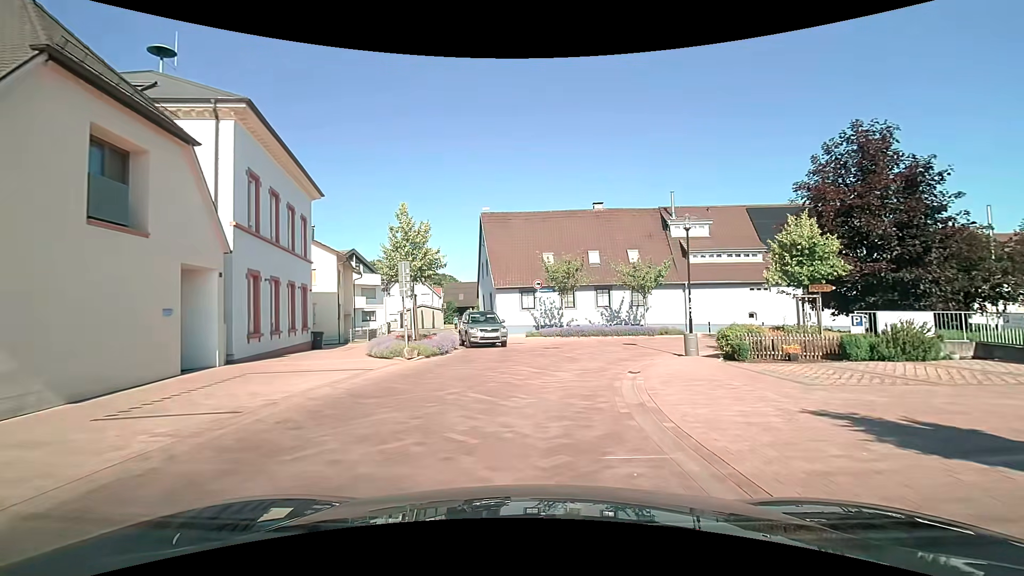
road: tertiary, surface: paving_stones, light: Day
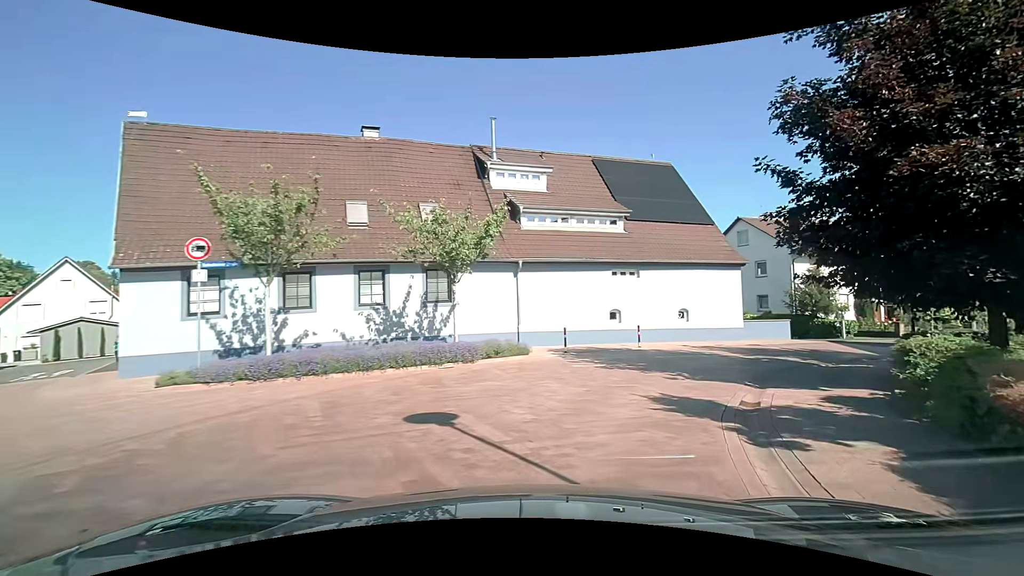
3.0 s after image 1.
(+2.6, +18.0) m; +24°
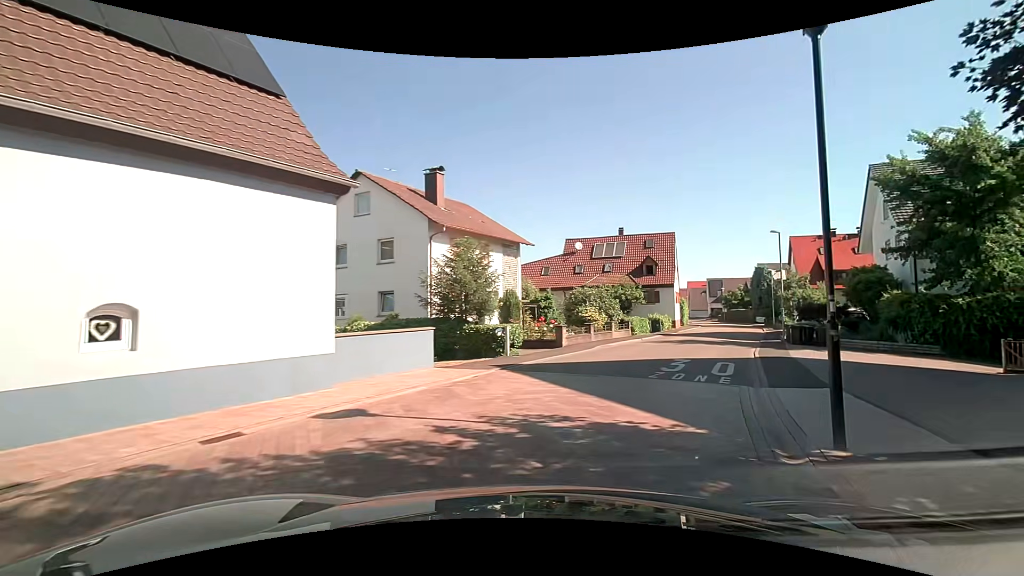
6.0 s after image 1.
(+6.3, +16.6) m; +39°
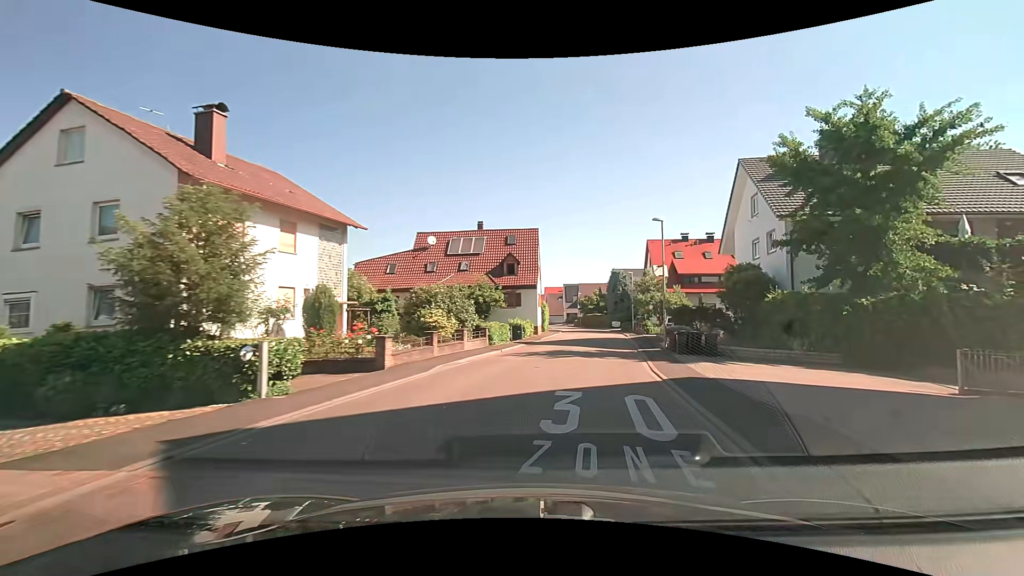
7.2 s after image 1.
(+1.1, +7.2) m; +17°
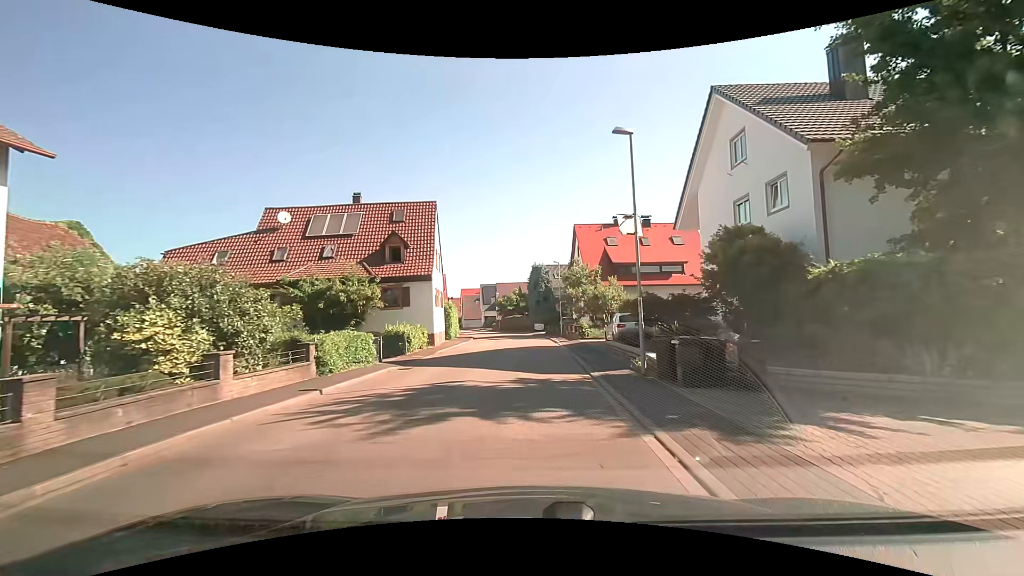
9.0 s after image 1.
(+1.3, +11.4) m; +9°
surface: asphalt
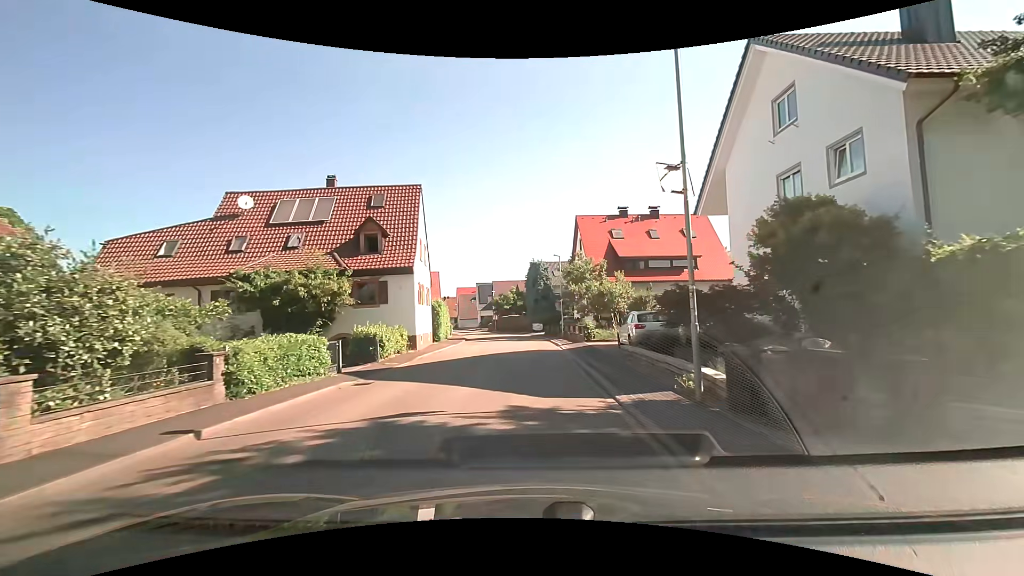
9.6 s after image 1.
(0.0, +4.0) m; 0°
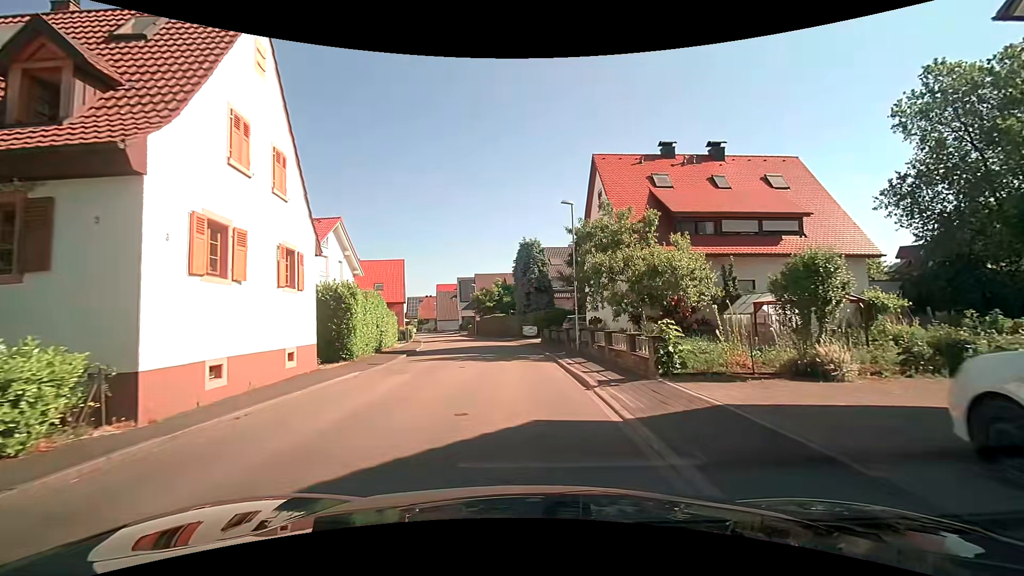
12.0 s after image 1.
(+0.1, +16.7) m; 0°
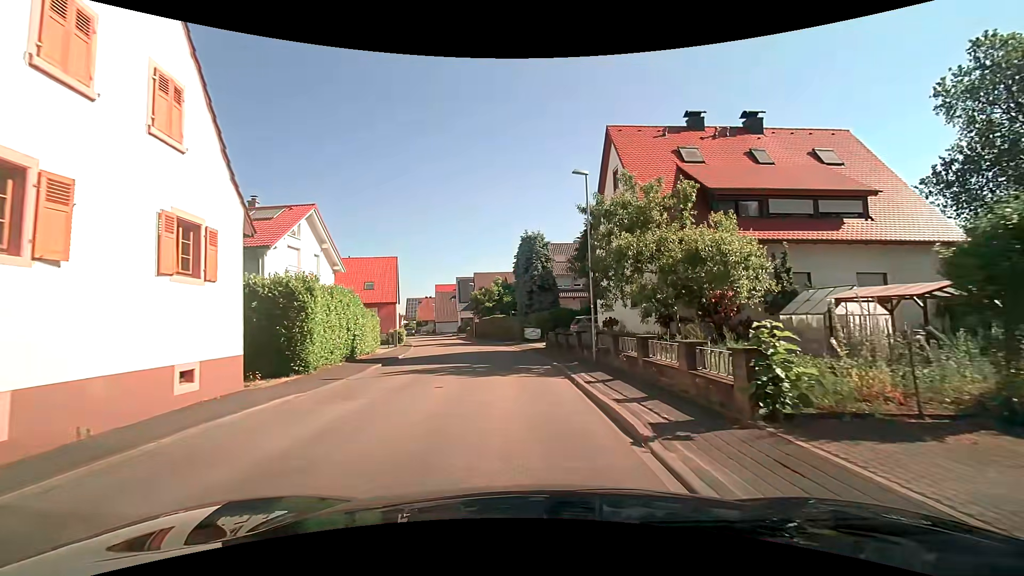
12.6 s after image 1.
(+0.1, +4.3) m; +1°
